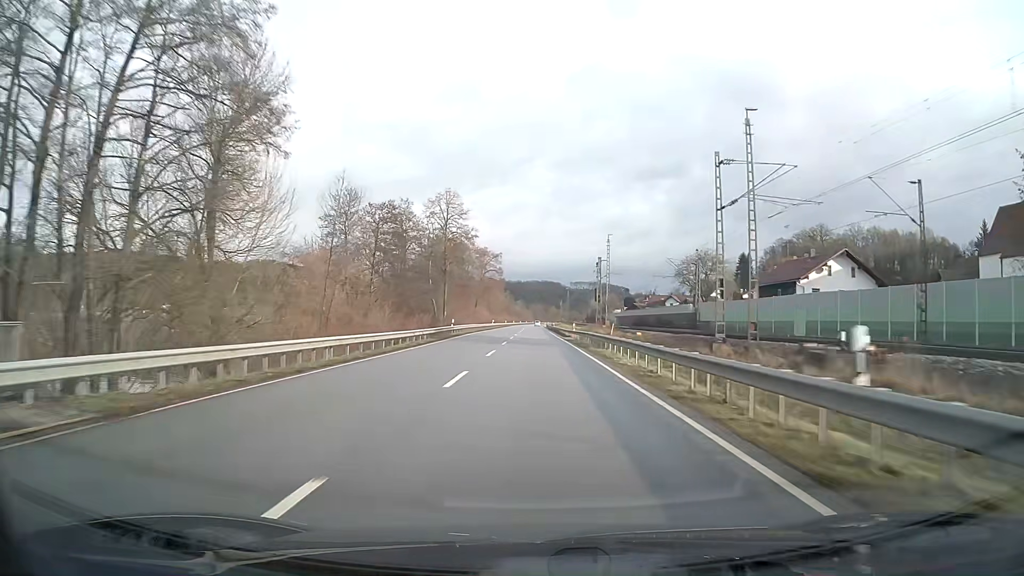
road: primary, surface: asphalt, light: Day
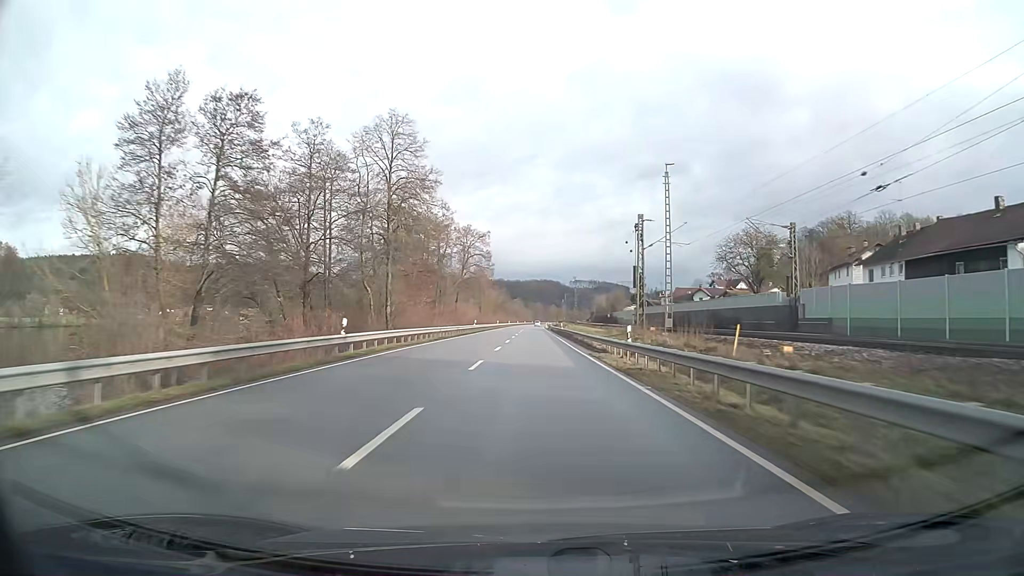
(0.0, +31.7) m; 0°
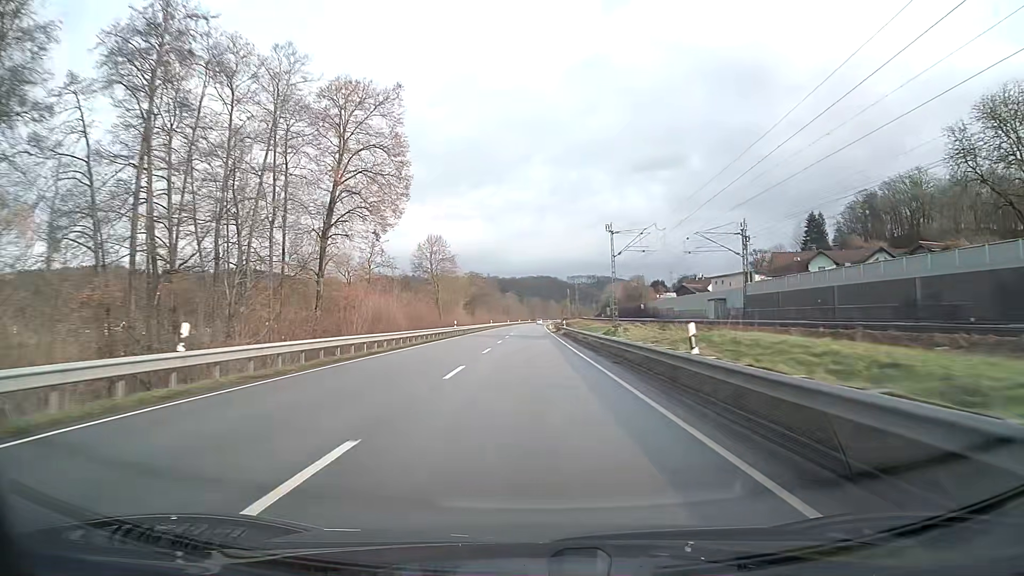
(+0.2, +63.3) m; 0°
(0, +10) (0, +20) (0, +30) (0, +40) (0, +50) (0, +60) (0, +70) (0, +80) (0, +90) (0, +100) m
